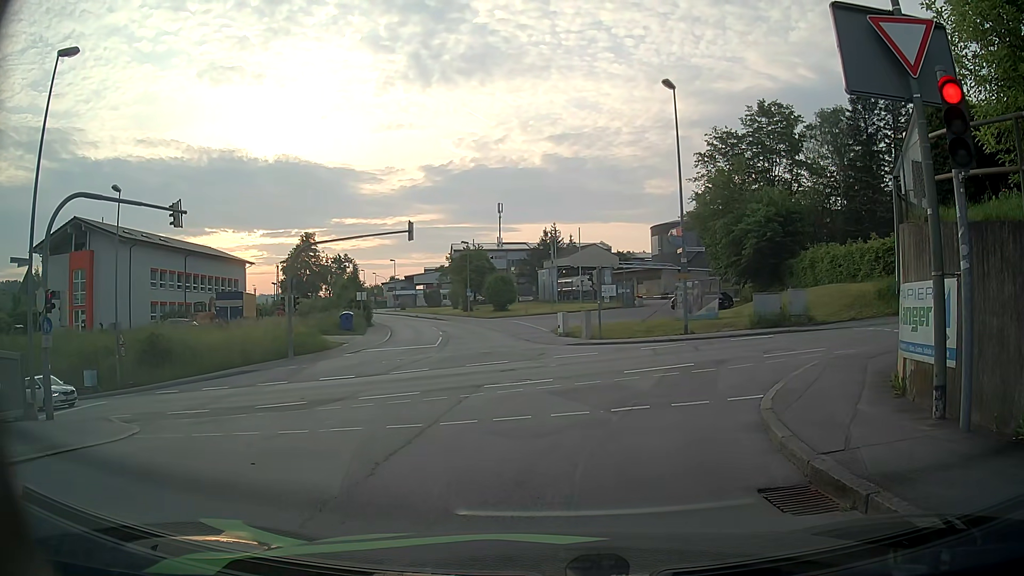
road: residential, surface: asphalt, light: Day
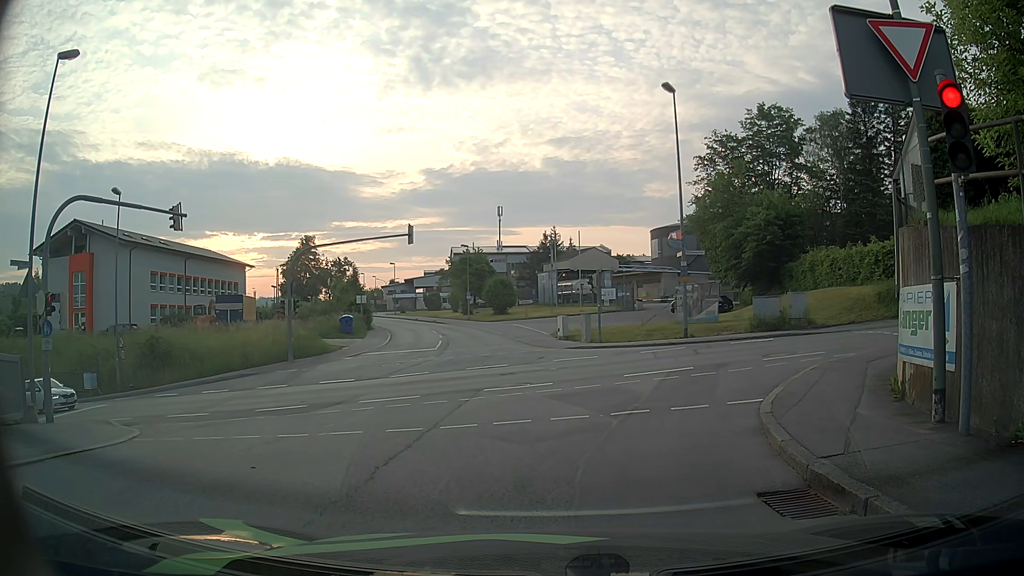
(0.0, +0.1) m; 0°
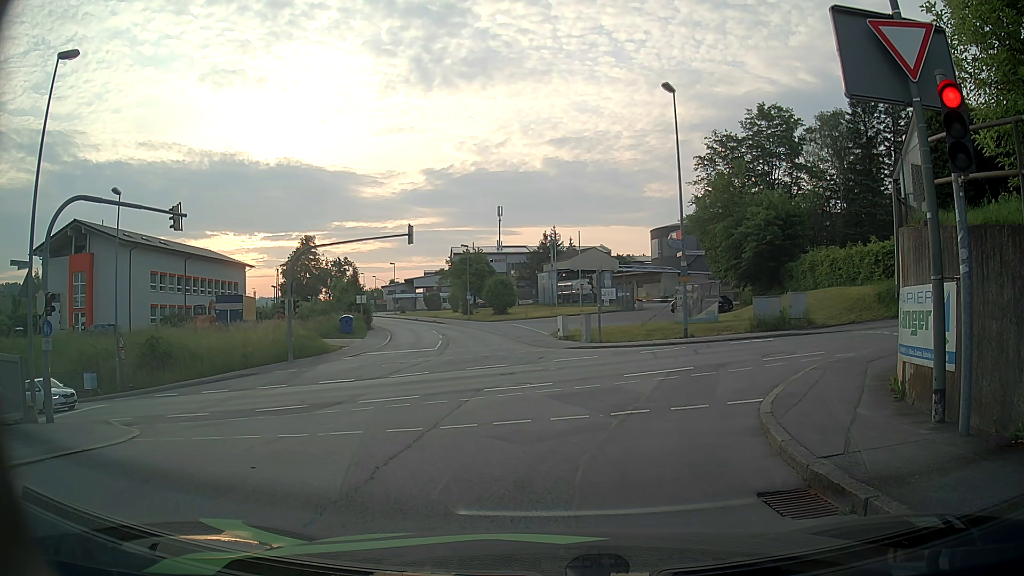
(0.0, 0.0) m; 0°
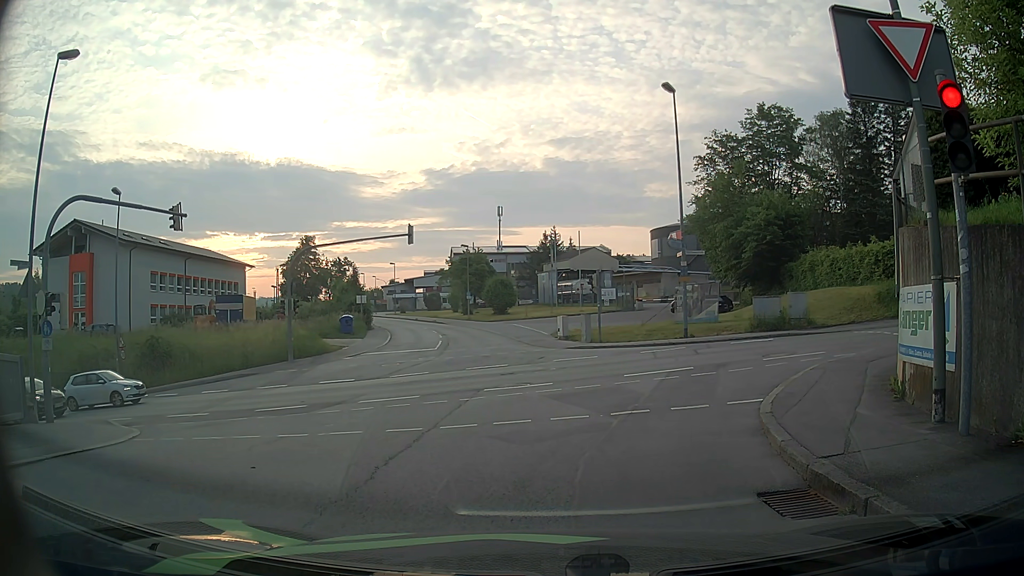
(0.0, 0.0) m; 0°
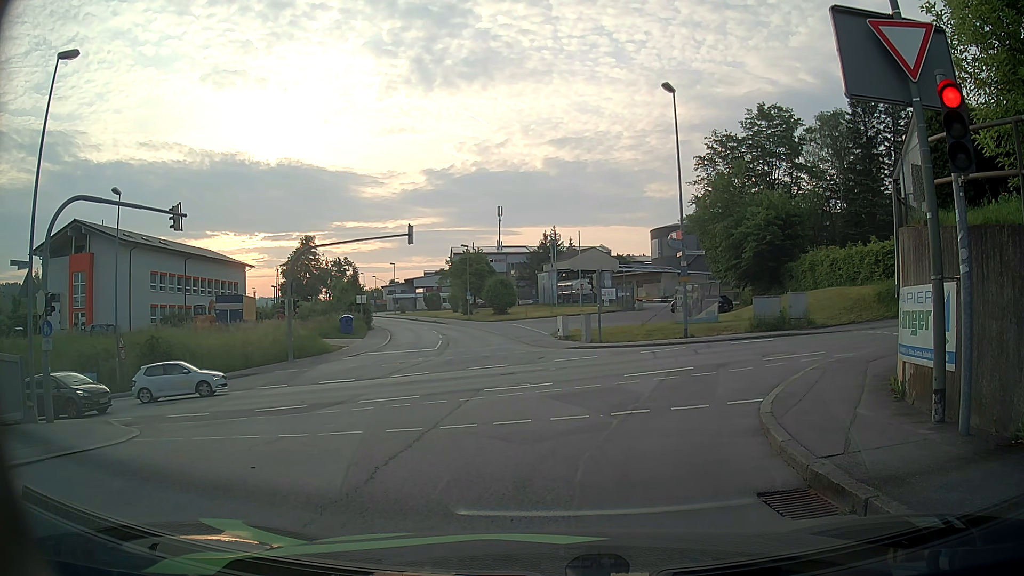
(0.0, 0.0) m; 0°
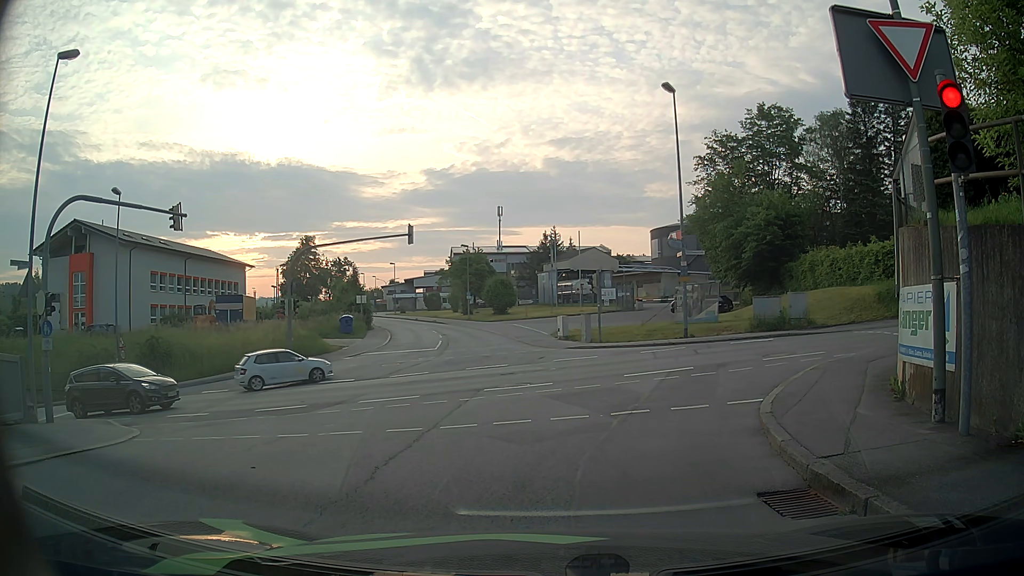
(0.0, 0.0) m; 0°
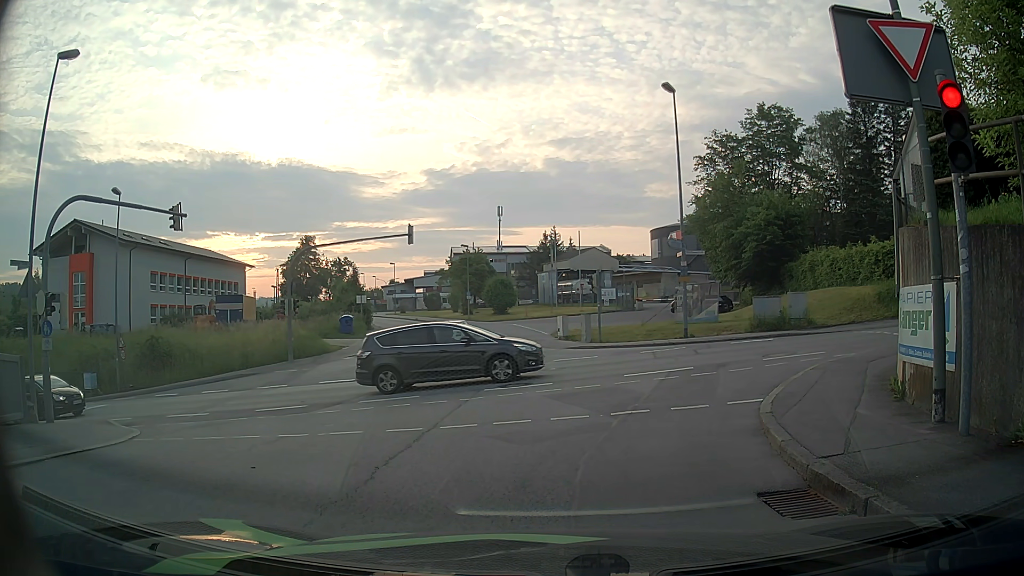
(0.0, 0.0) m; 0°
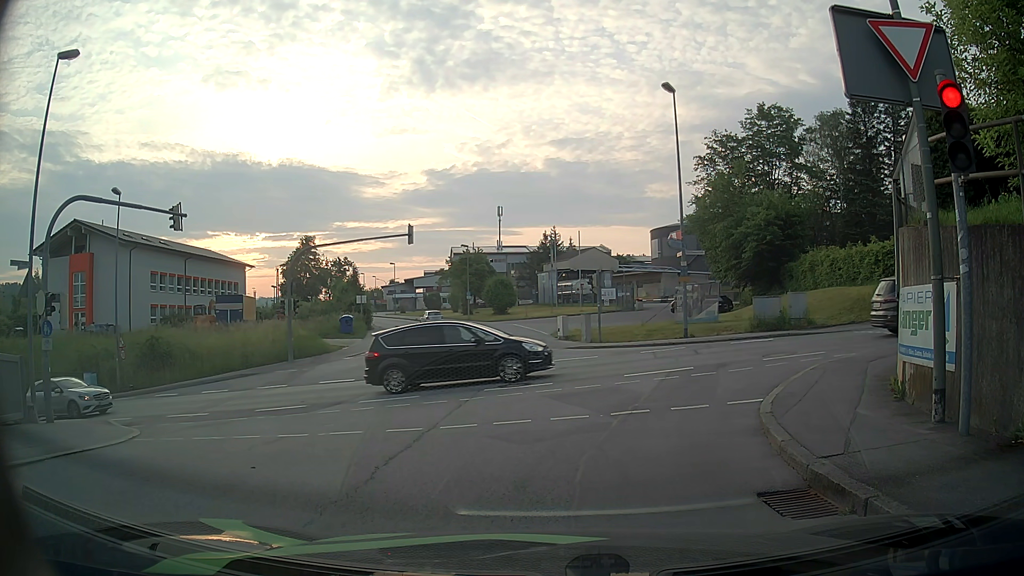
(0.0, 0.0) m; 0°
